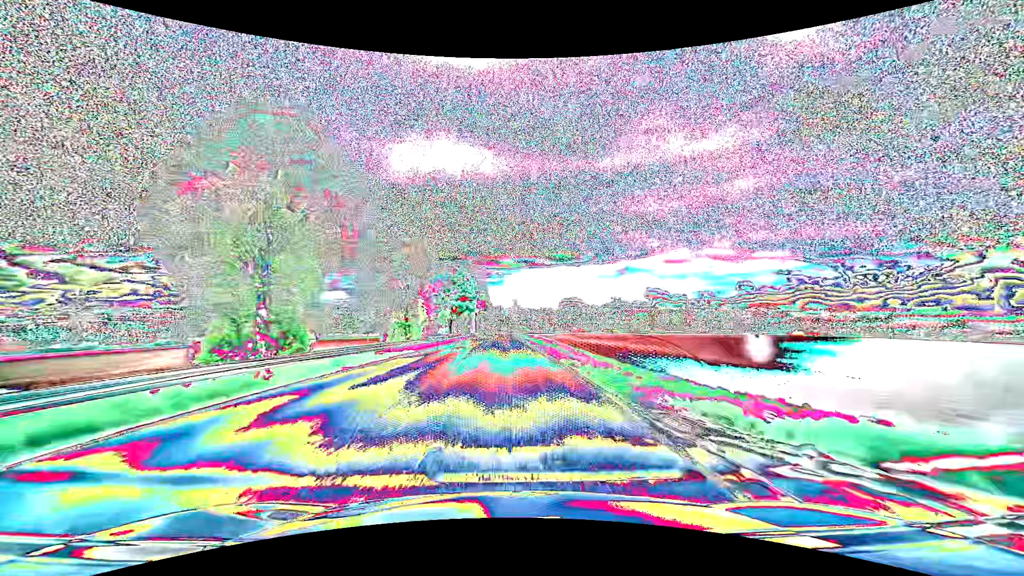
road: primary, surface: asphalt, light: Day
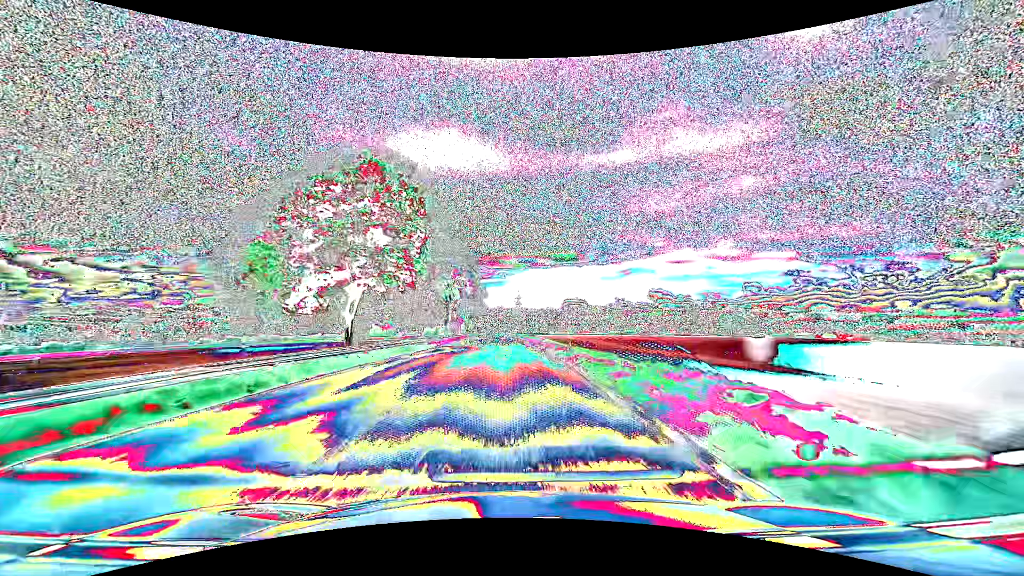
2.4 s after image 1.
(-0.2, +63.1) m; 0°
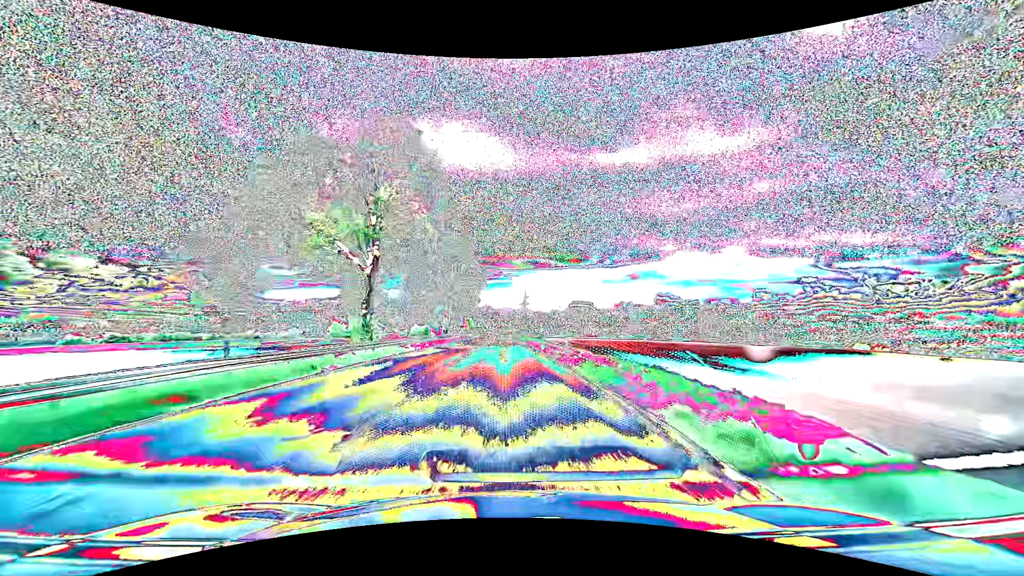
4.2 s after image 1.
(-0.2, +47.4) m; -1°
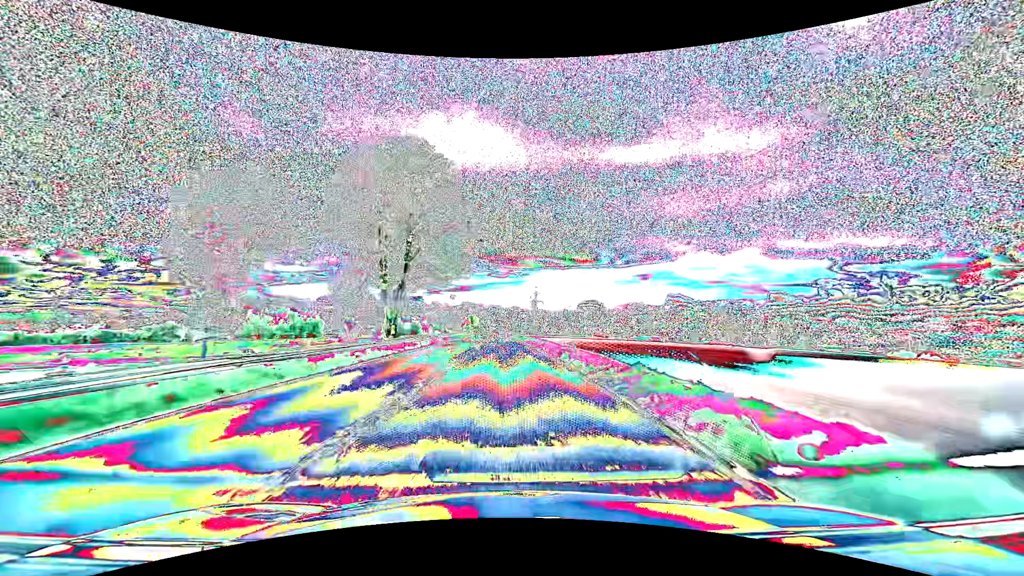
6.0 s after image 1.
(-0.4, +47.3) m; -1°
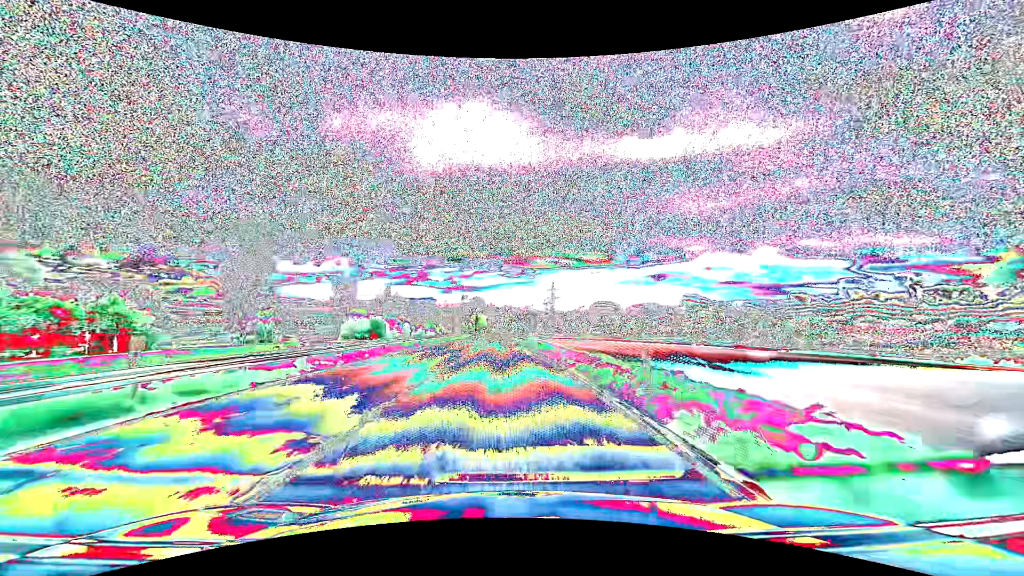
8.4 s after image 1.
(-0.7, +63.2) m; -1°
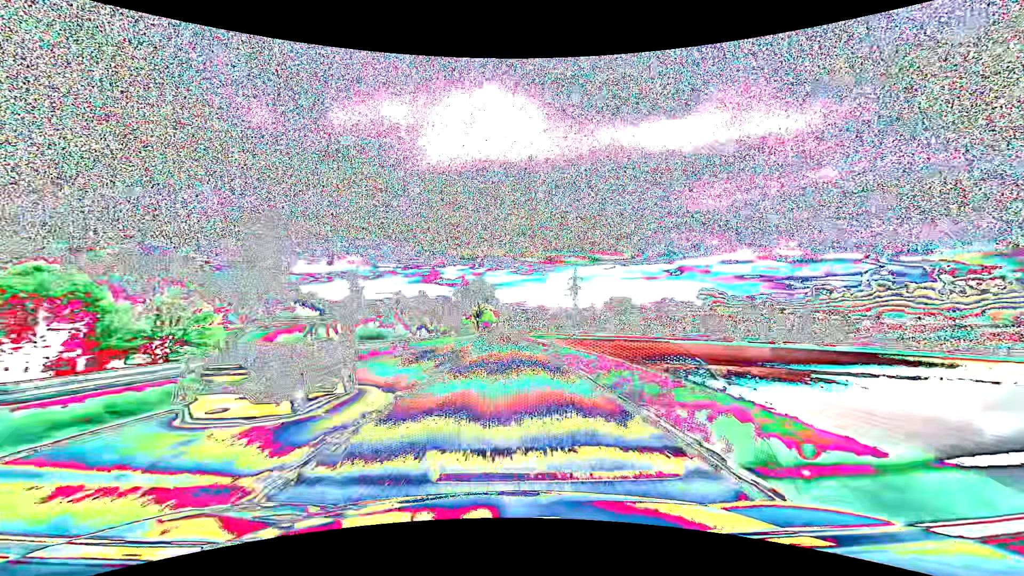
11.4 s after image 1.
(-1.2, +79.1) m; -1°
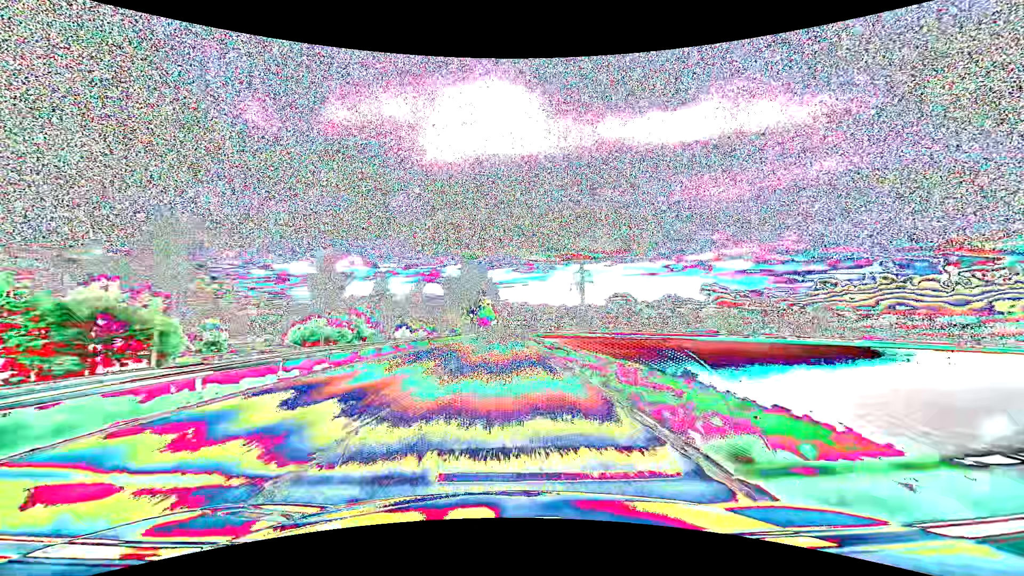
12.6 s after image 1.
(0.0, +31.7) m; 0°
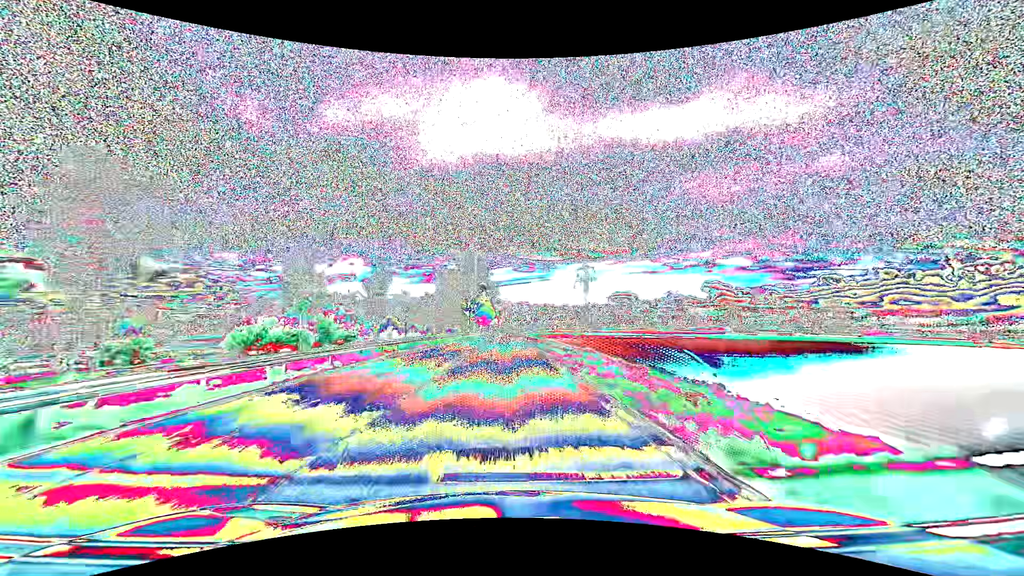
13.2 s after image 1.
(0.0, +15.9) m; 0°
(0, +10) (0, +20) (0, +30) (0, +40) (0, +50) (0, +60) (0, +70) (0, +80) (0, +90) (-1, +100) m
